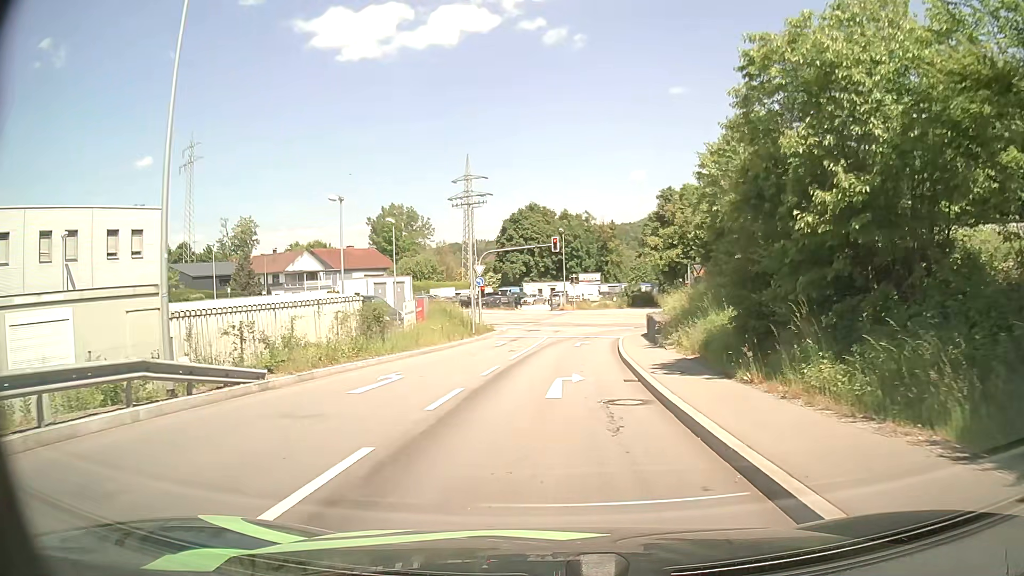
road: primary_link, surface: asphalt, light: Day
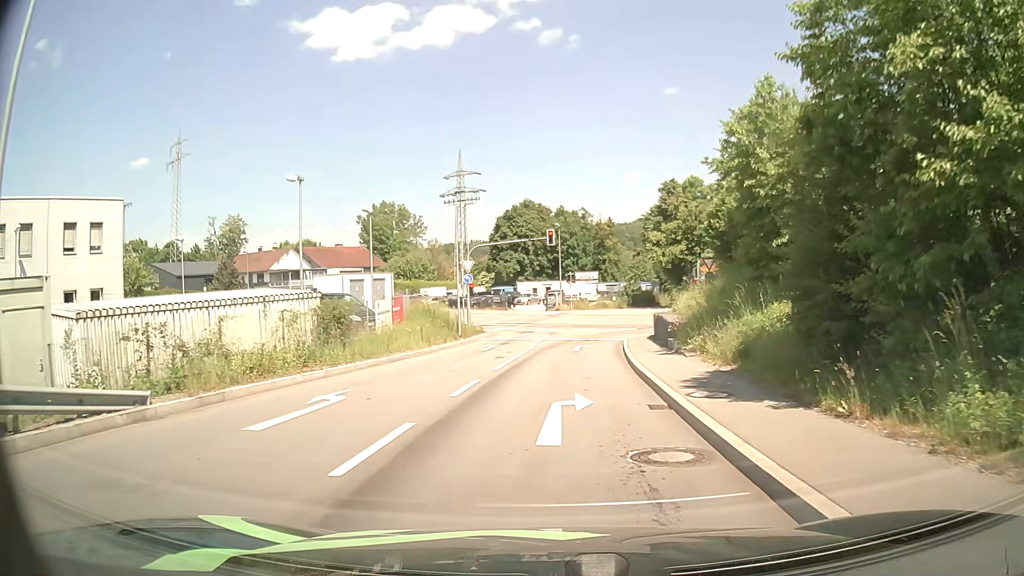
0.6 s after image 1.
(0.0, +4.2) m; 0°
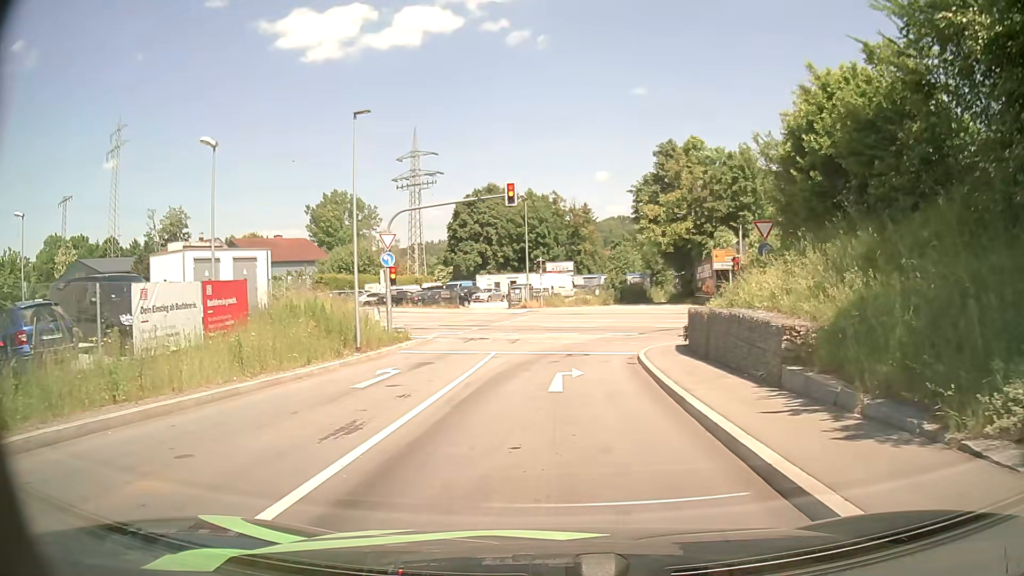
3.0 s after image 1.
(+0.3, +14.8) m; +3°
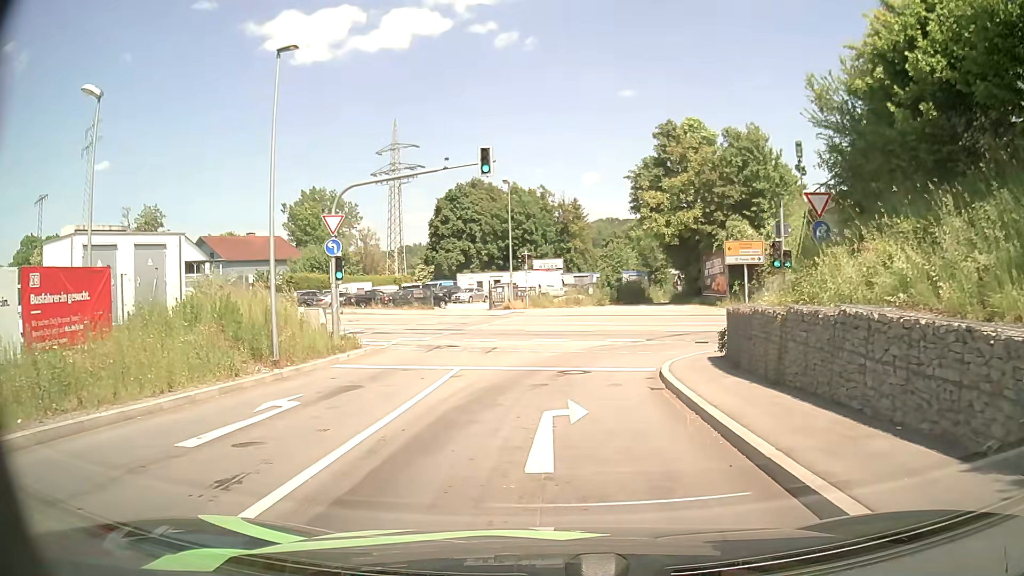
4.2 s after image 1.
(+0.1, +6.1) m; 0°
